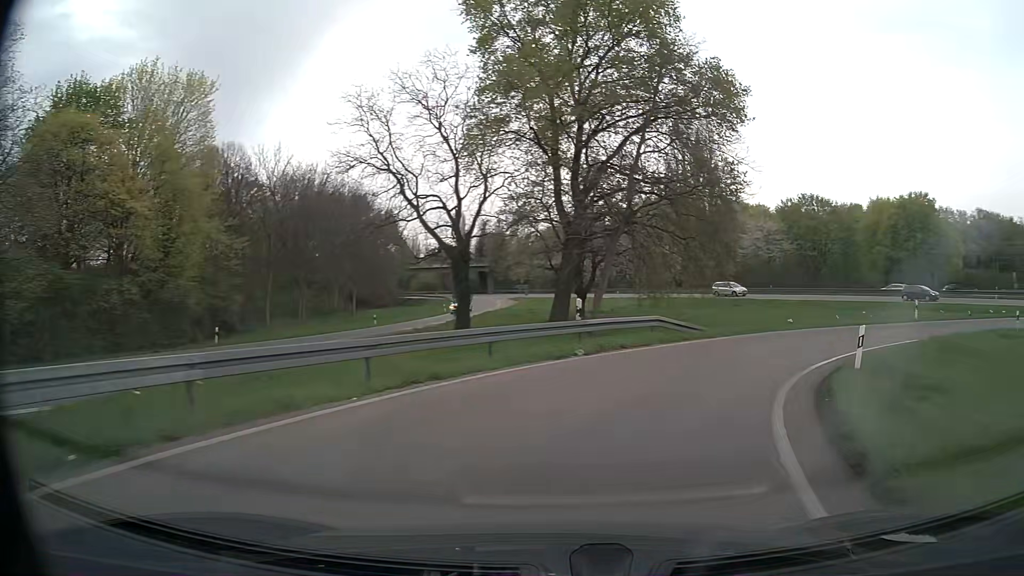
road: trunk_link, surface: asphalt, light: Day
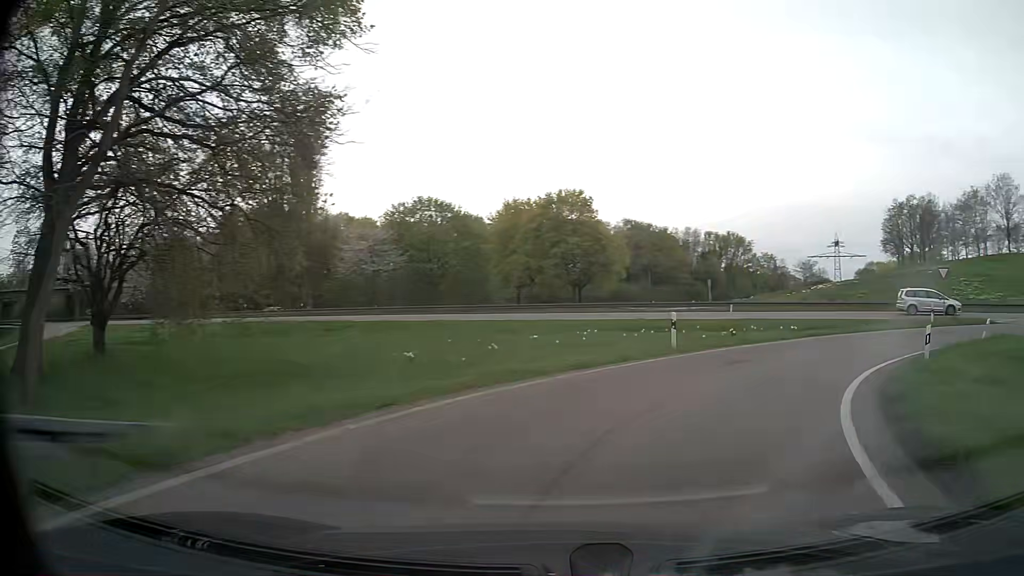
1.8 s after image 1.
(+4.9, +17.4) m; +34°
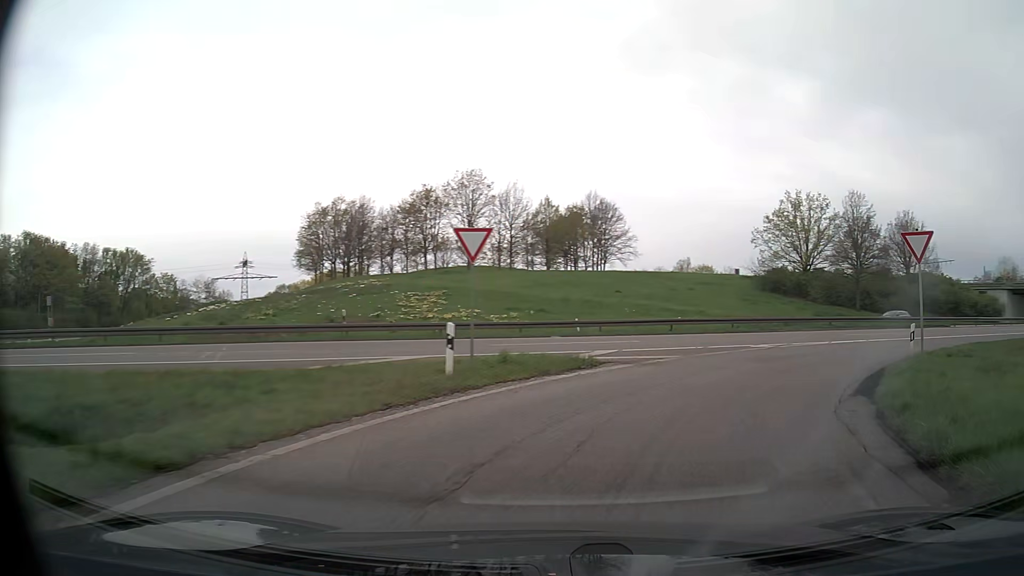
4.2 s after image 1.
(+9.7, +20.9) m; +50°
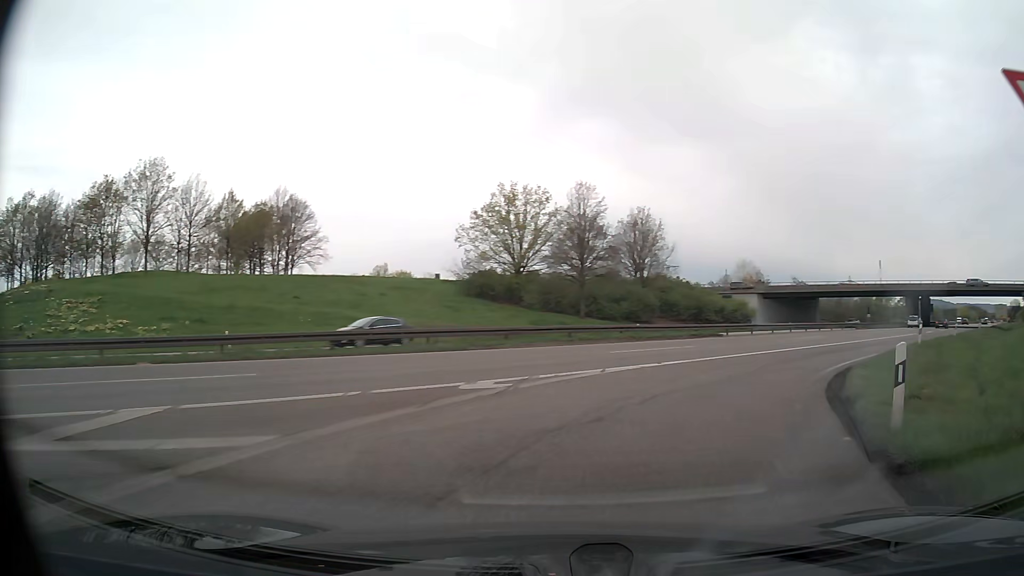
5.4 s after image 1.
(+2.7, +11.6) m; +26°
